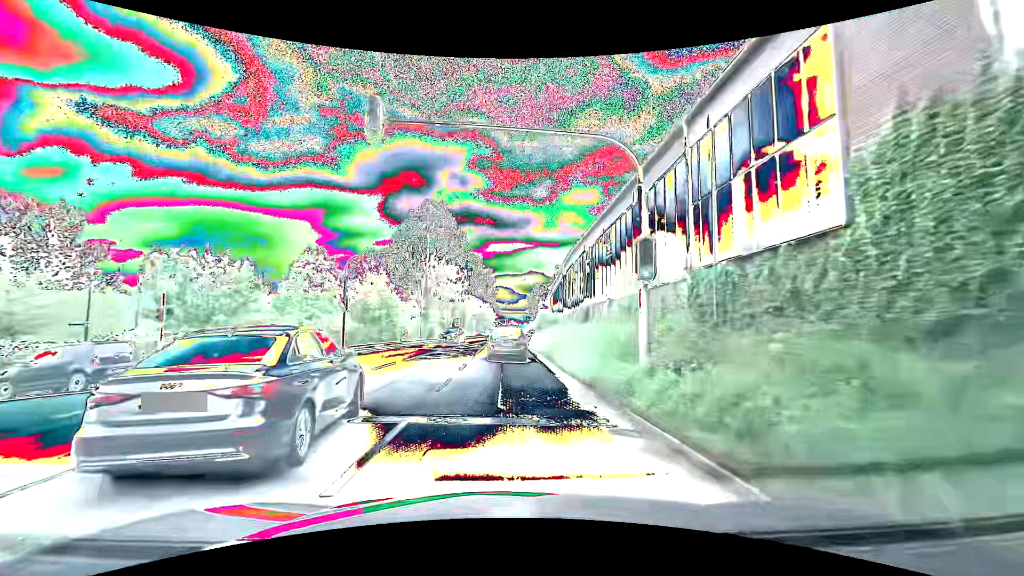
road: tertiary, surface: asphalt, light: Day
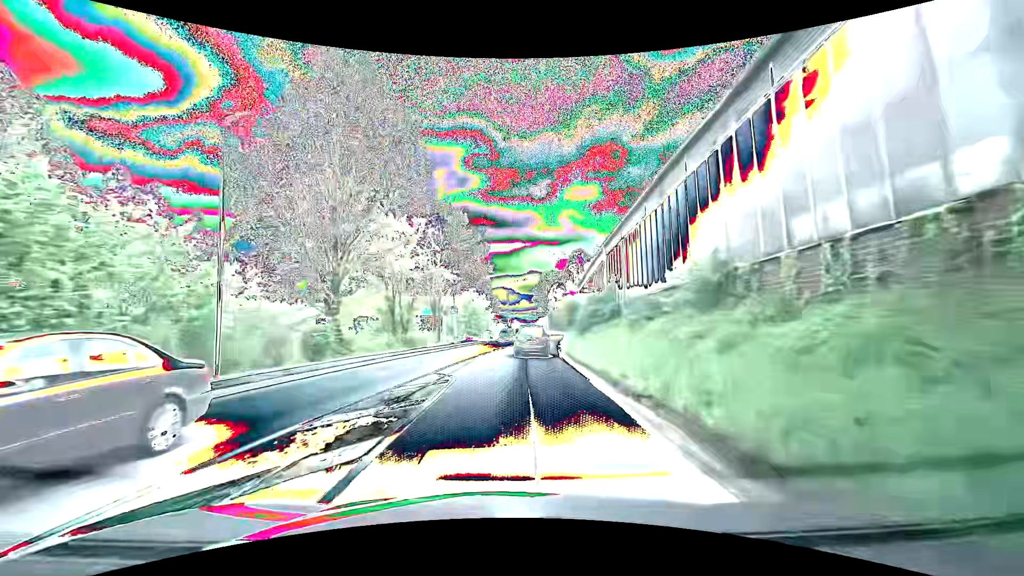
(-0.3, +33.5) m; 0°
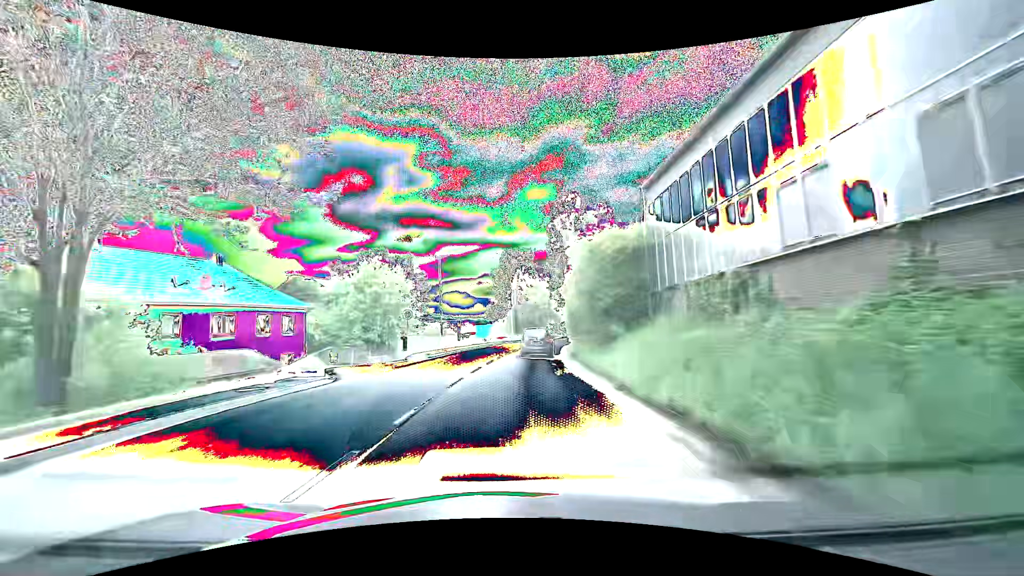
(+1.3, +38.2) m; +5°
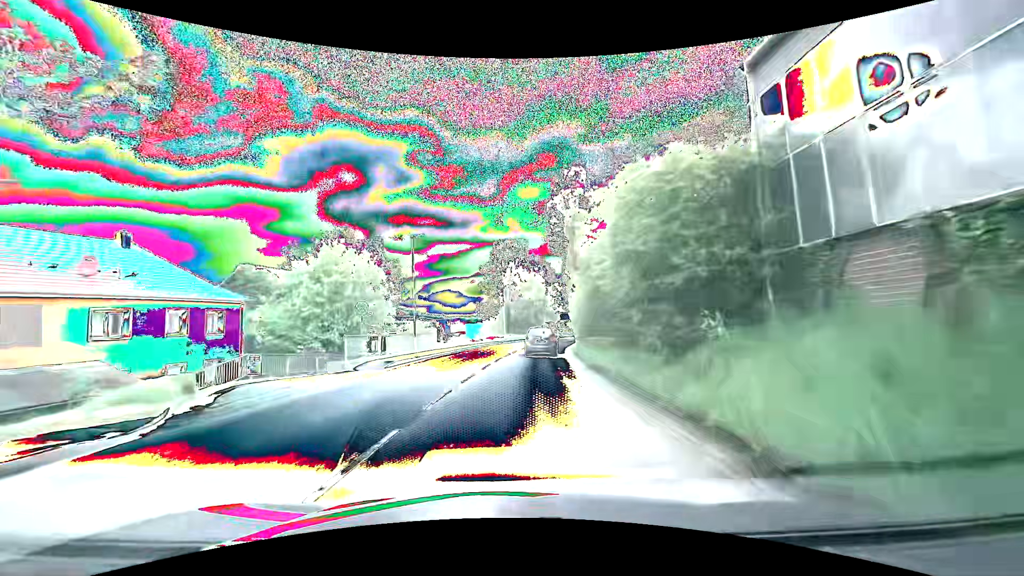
(0.0, +7.9) m; +1°
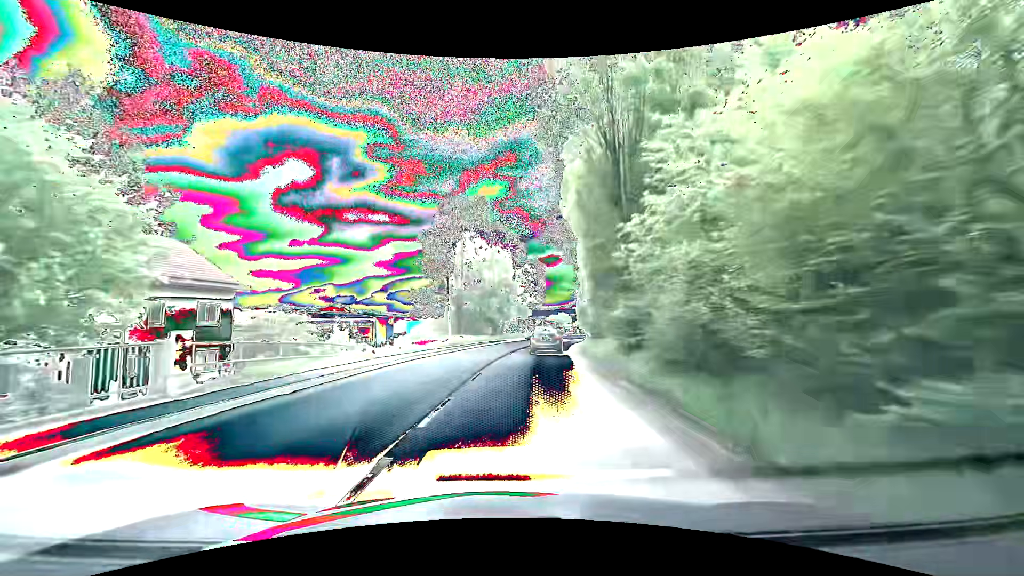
(+0.8, +24.0) m; +5°
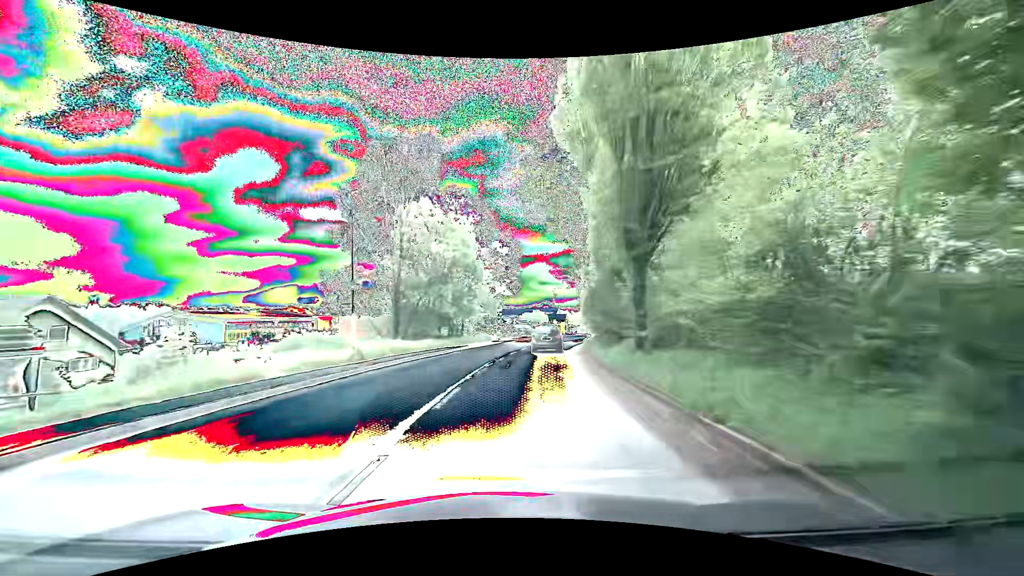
(+0.5, +16.3) m; +3°
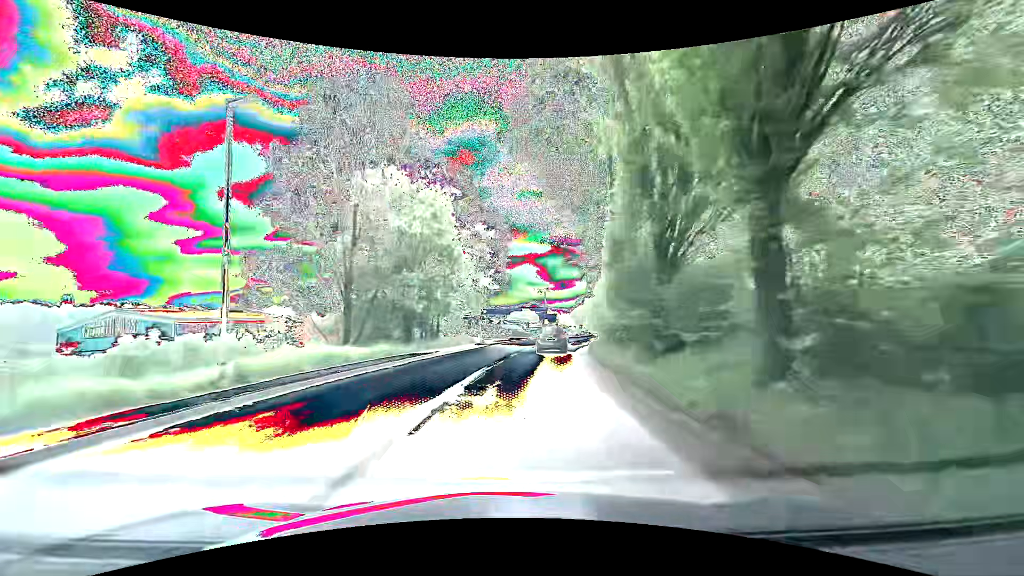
(+0.1, +8.2) m; +2°
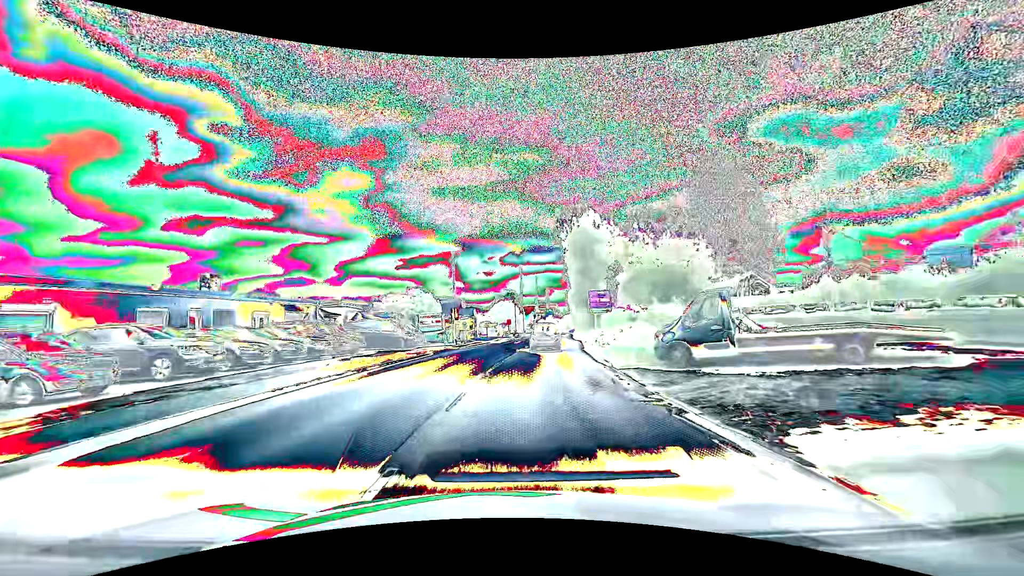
(+3.1, +39.8) m; +9°
(0, +10) (+1, +20) (+2, +30) (+3, +40) (+5, +50) (+6, +60) (+7, +70) (+8, +80) (+9, +89) (+9, +99) m
